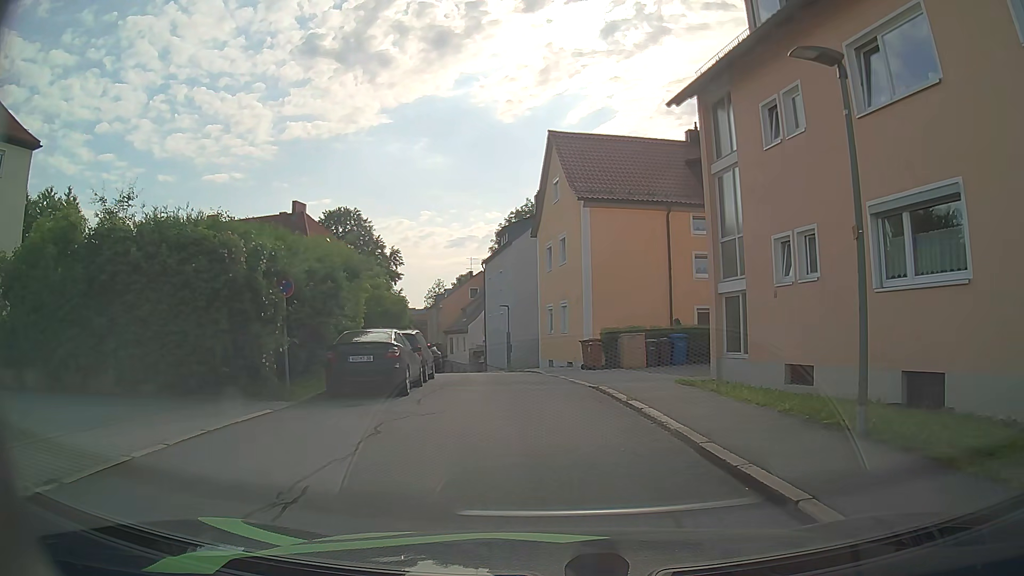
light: Day
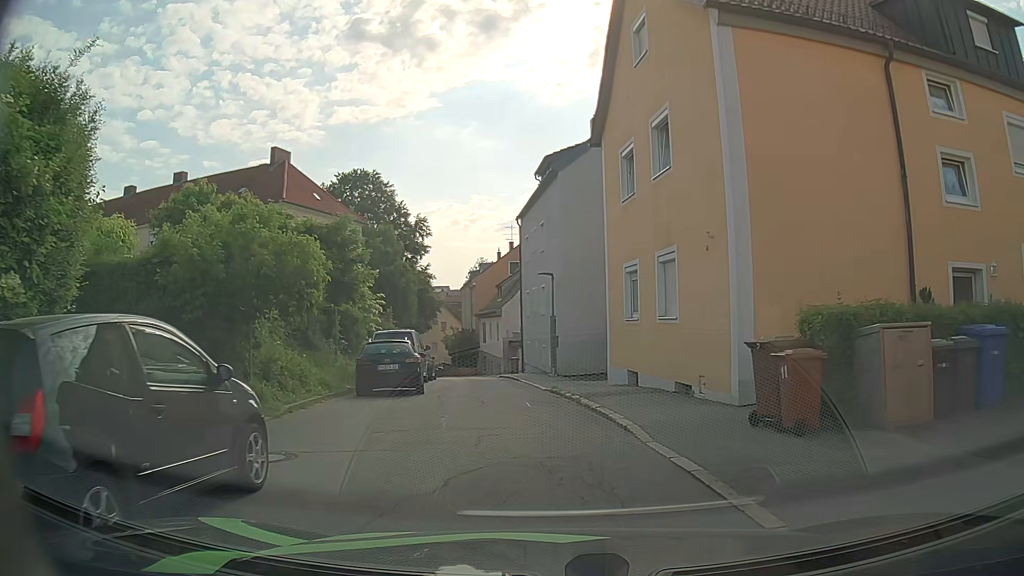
(-0.9, +15.6) m; -5°
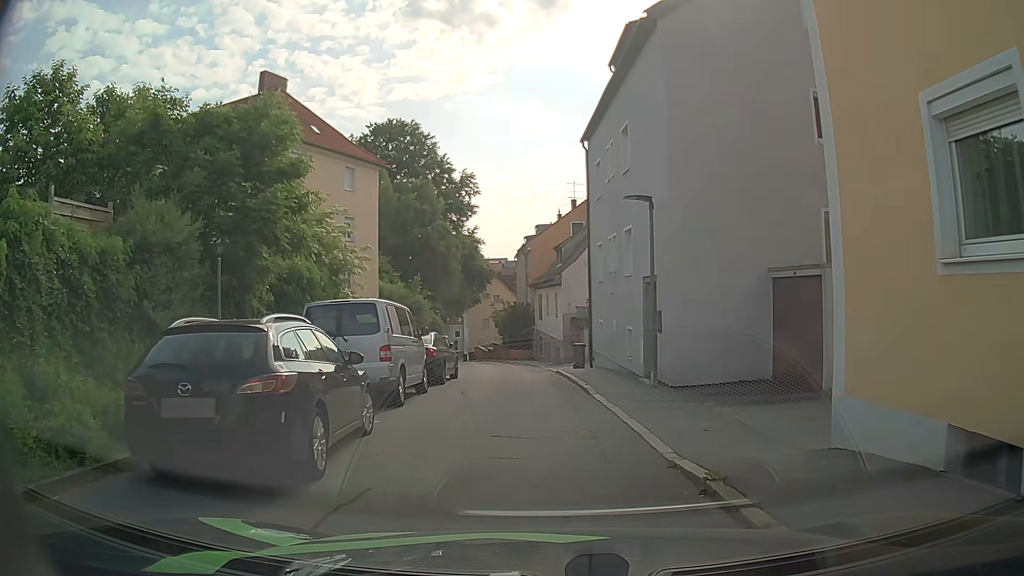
(-0.6, +11.8) m; -4°
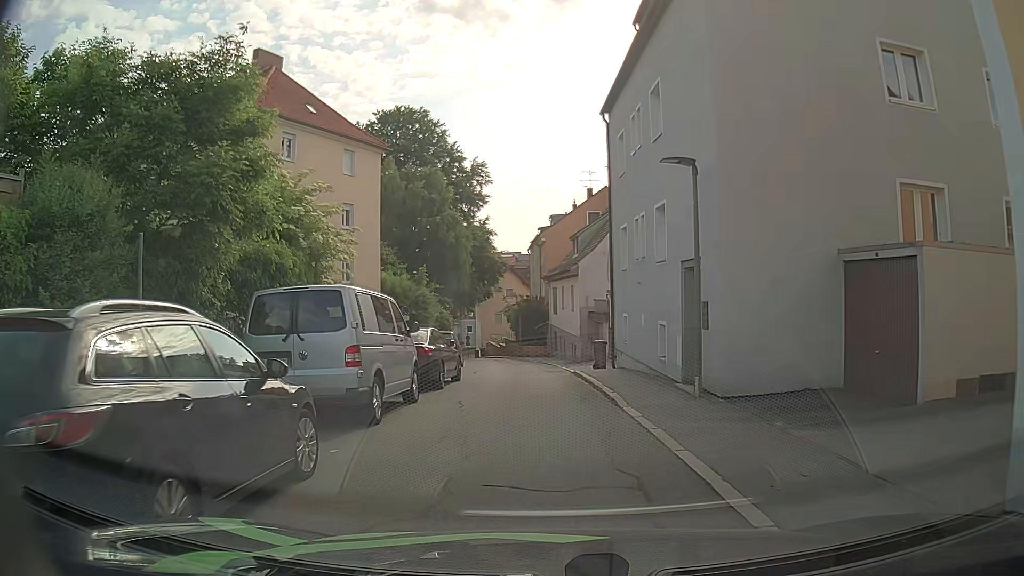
(-0.1, +2.9) m; -3°
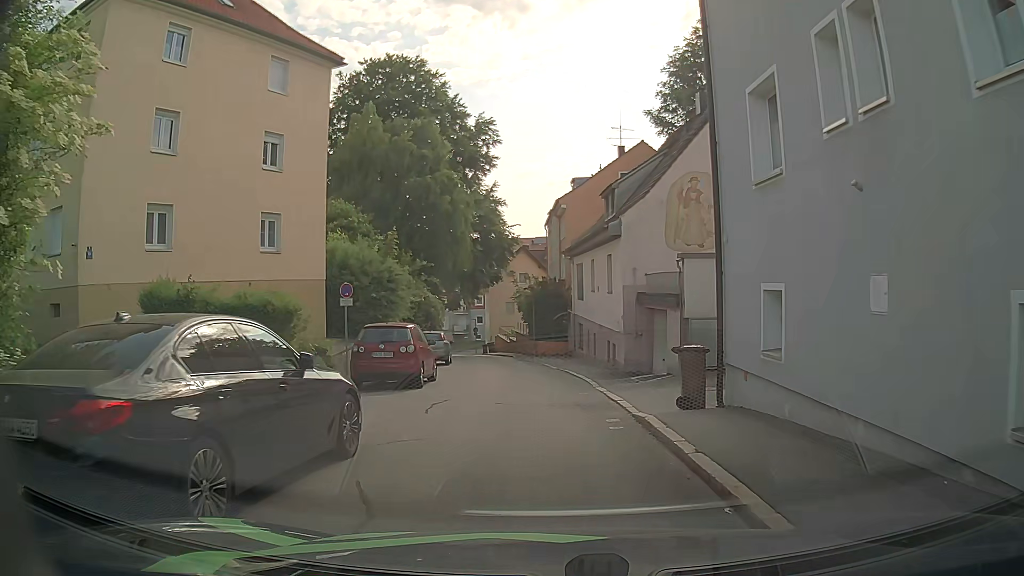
(-0.1, +11.8) m; -1°
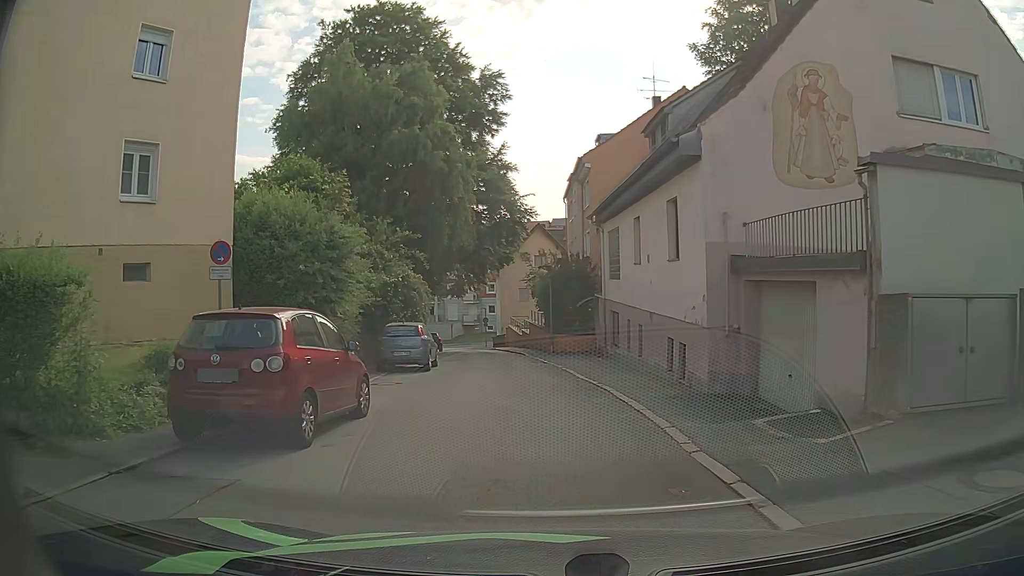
(-0.2, +8.9) m; -2°
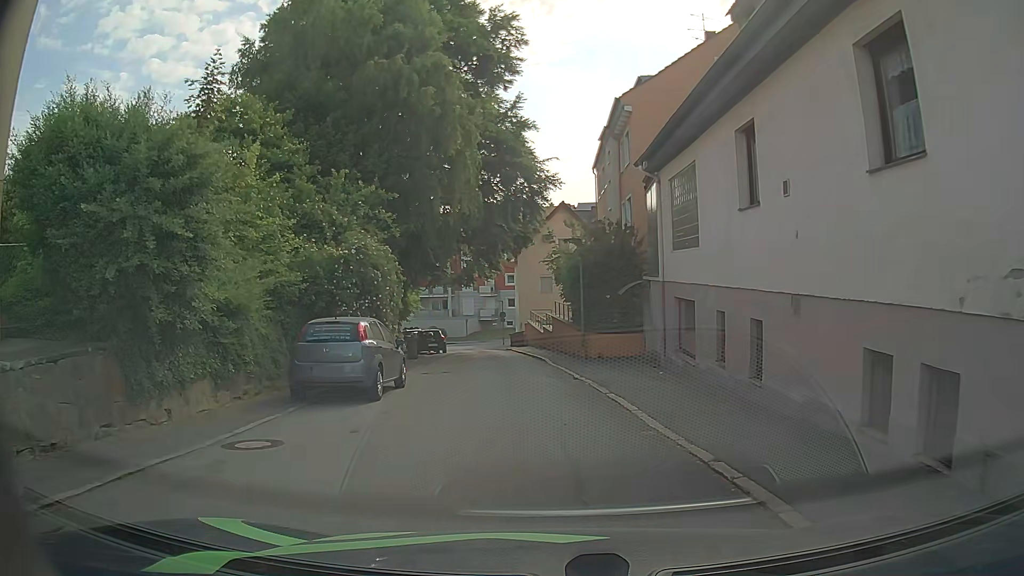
(-0.1, +8.8) m; -2°
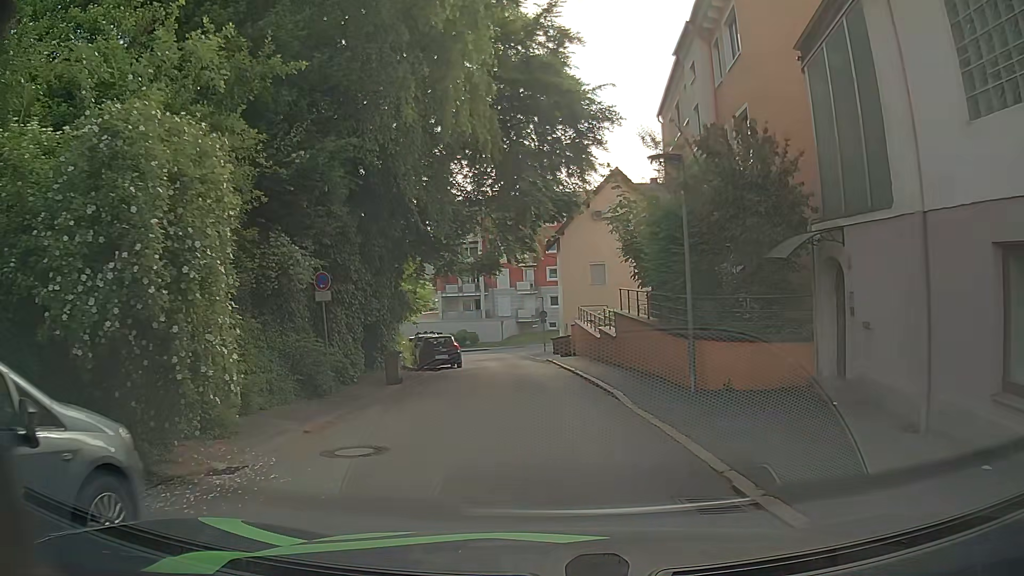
(-0.4, +11.5) m; -4°
